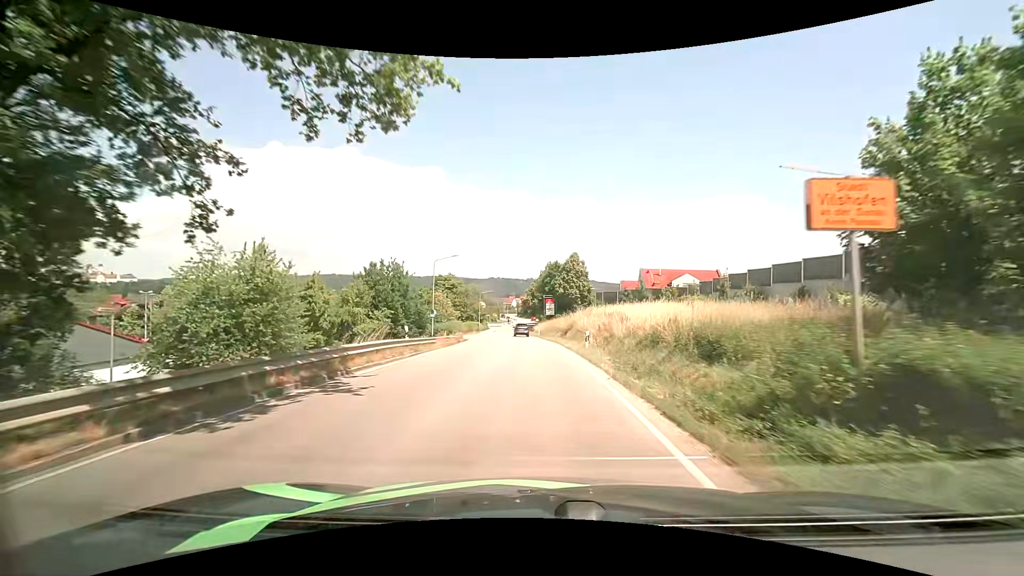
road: tertiary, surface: asphalt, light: Day
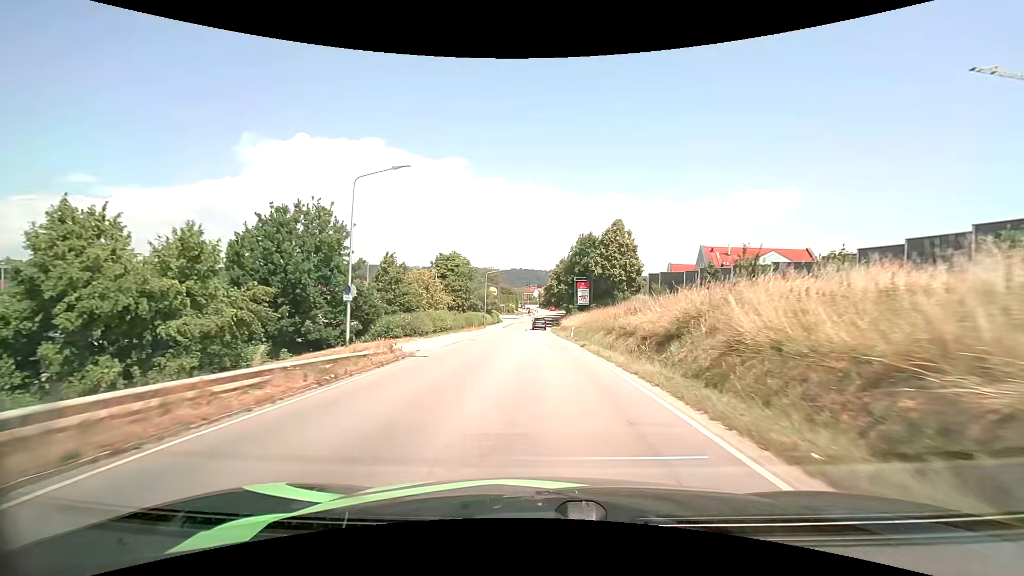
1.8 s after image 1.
(-0.9, +25.2) m; -3°
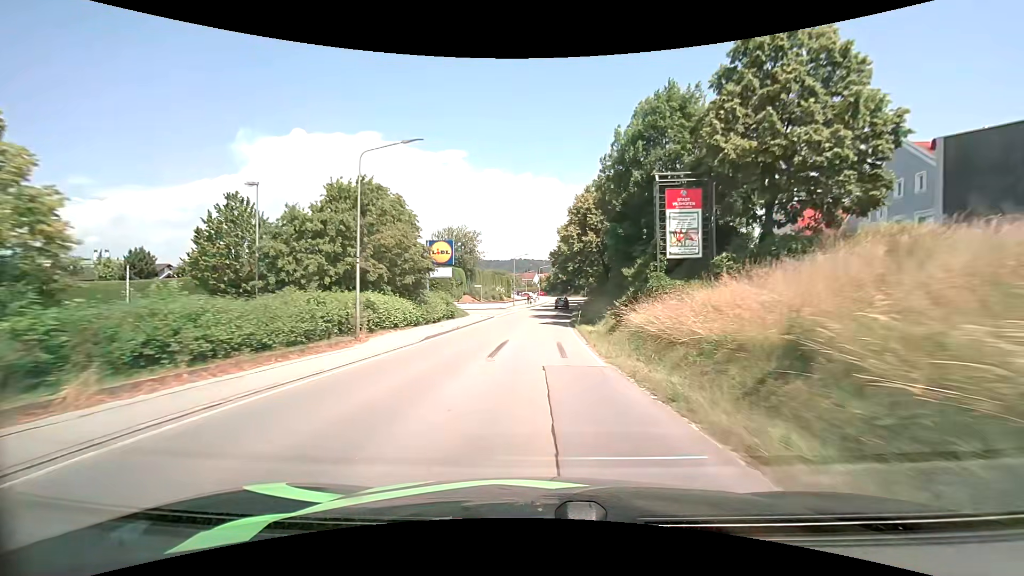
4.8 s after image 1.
(-0.2, +46.4) m; 0°
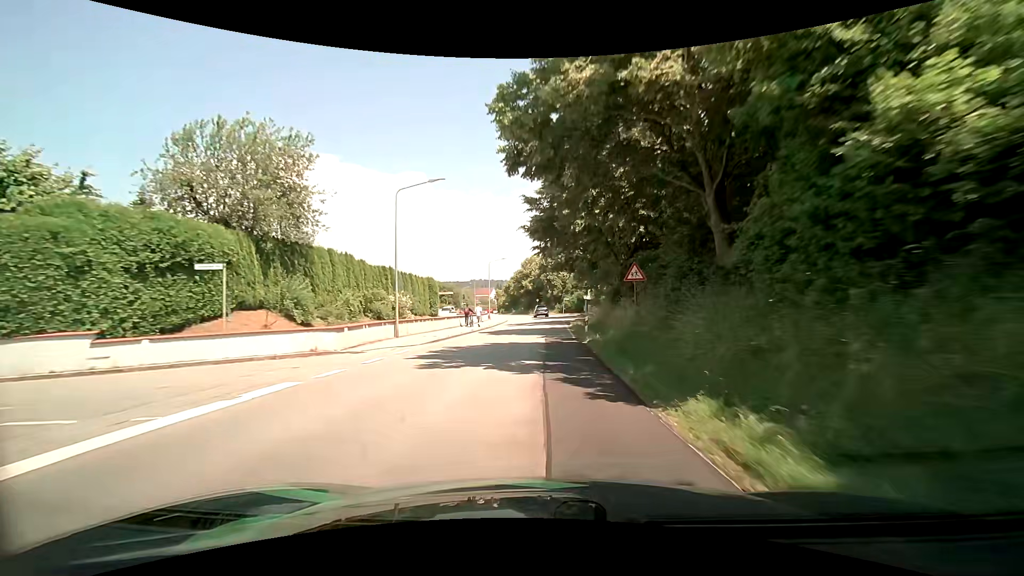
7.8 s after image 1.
(+0.8, +47.5) m; +4°
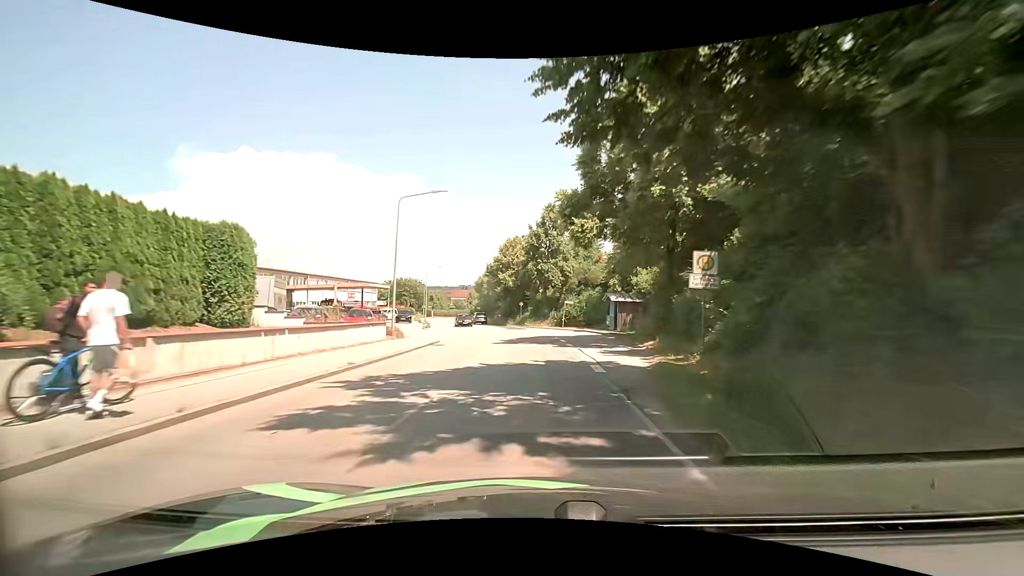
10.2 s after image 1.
(+0.5, +36.2) m; +2°
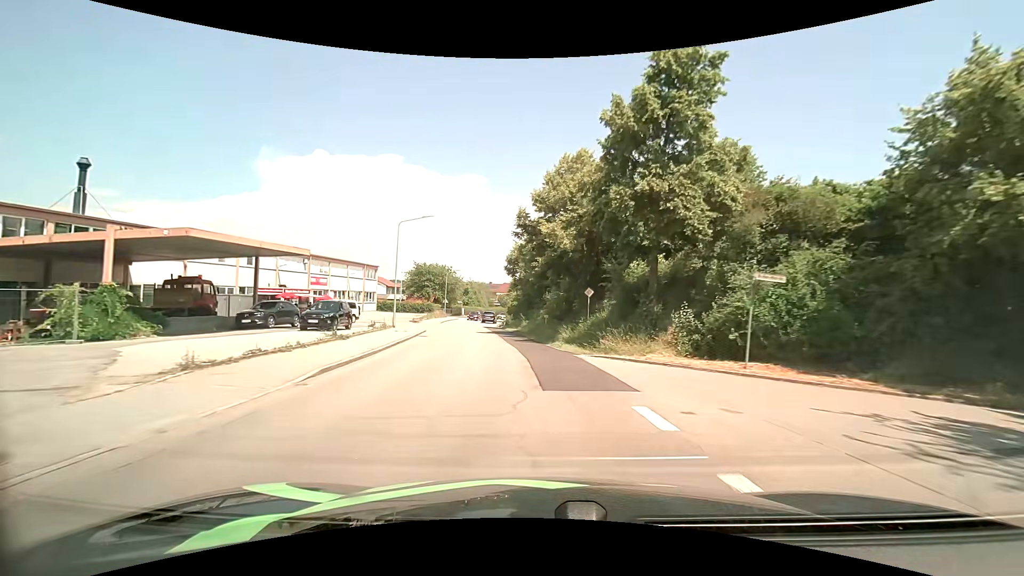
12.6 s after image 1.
(-1.4, +35.3) m; -7°
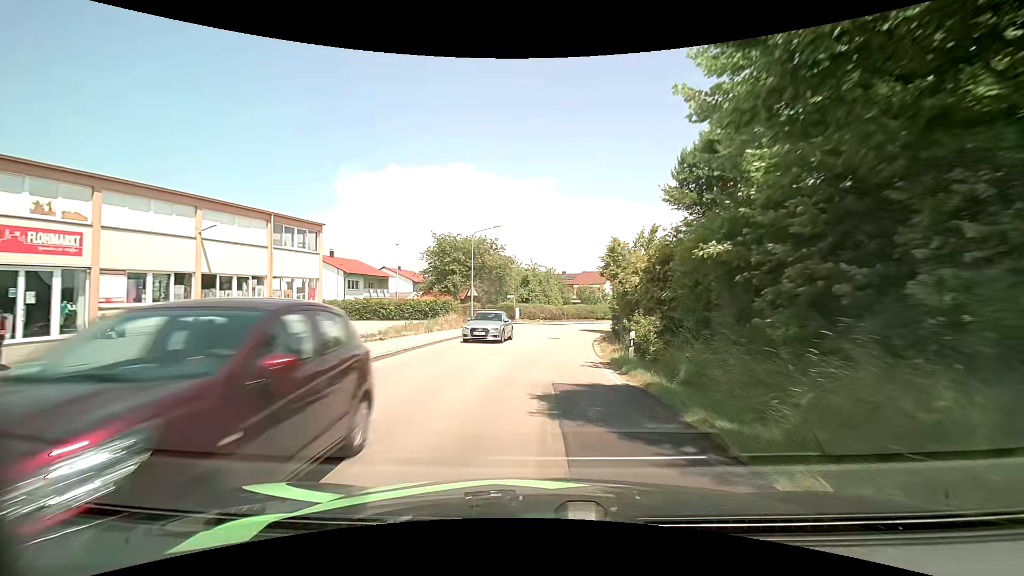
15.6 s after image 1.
(-4.3, +42.0) m; -8°
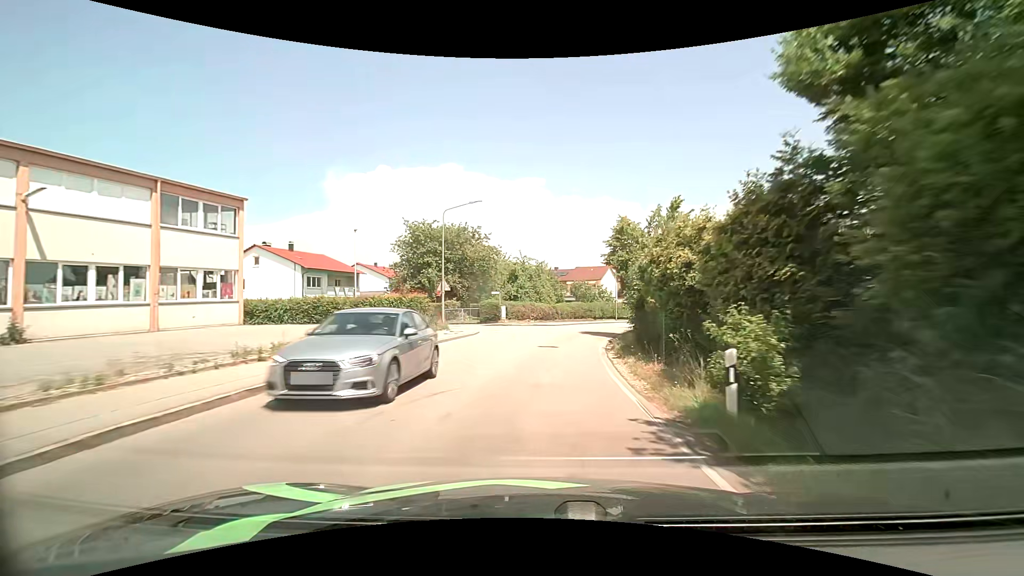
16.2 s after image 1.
(0.0, +8.2) m; +2°
(0, +10) (+1, +20) (+2, +30) (+5, +40) (+8, +49) (+12, +58) (+16, +67) (+21, +76) (+26, +85) (+30, +94) m
